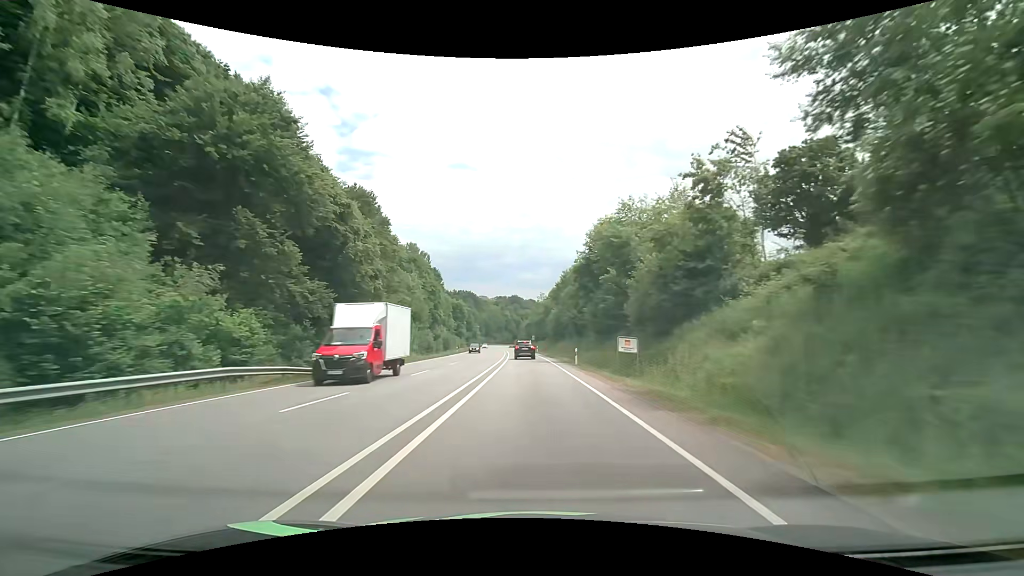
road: primary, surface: asphalt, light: Day
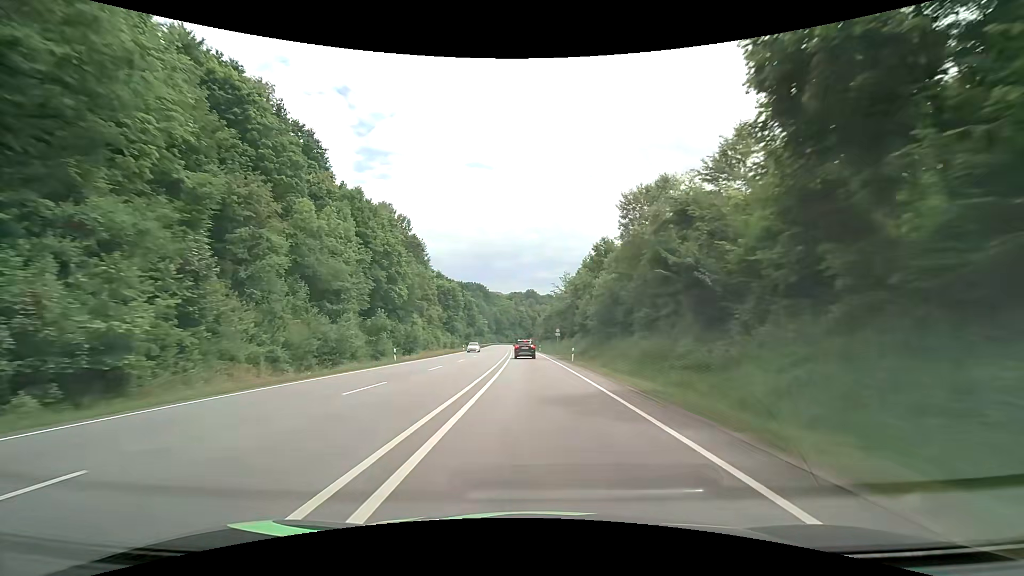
(-0.8, +45.6) m; -2°
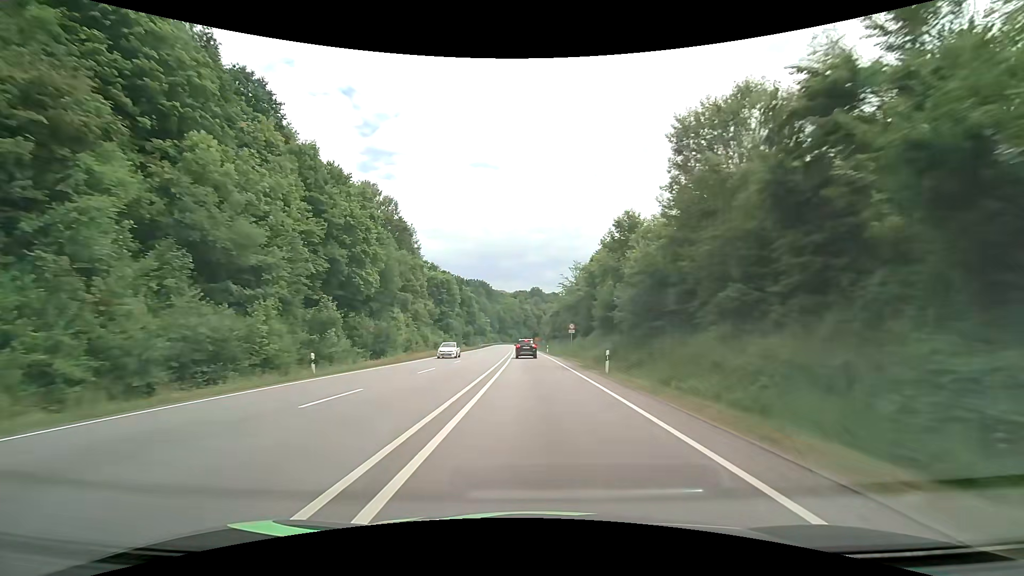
(-0.1, +14.8) m; -1°
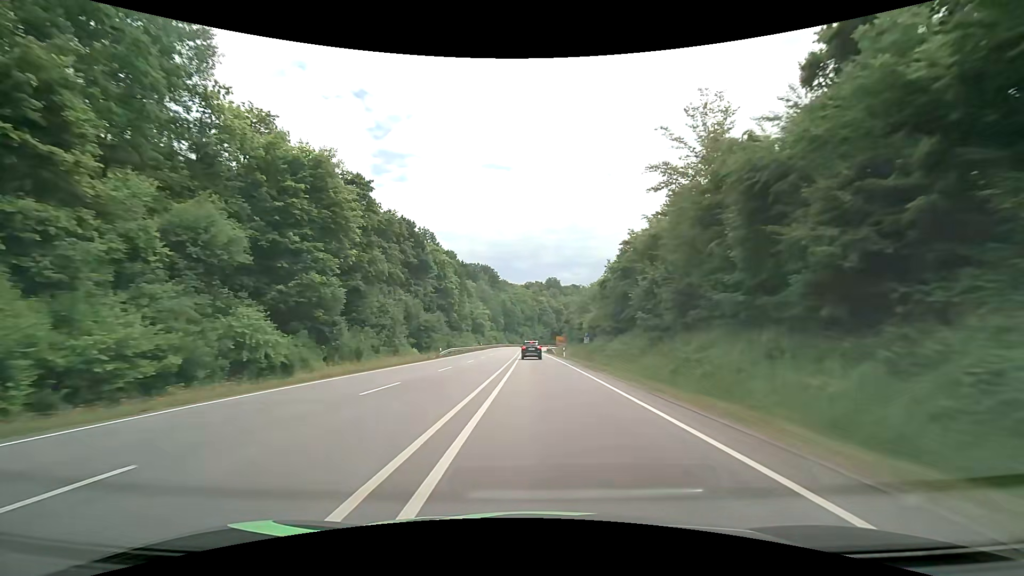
(-1.4, +69.7) m; -2°
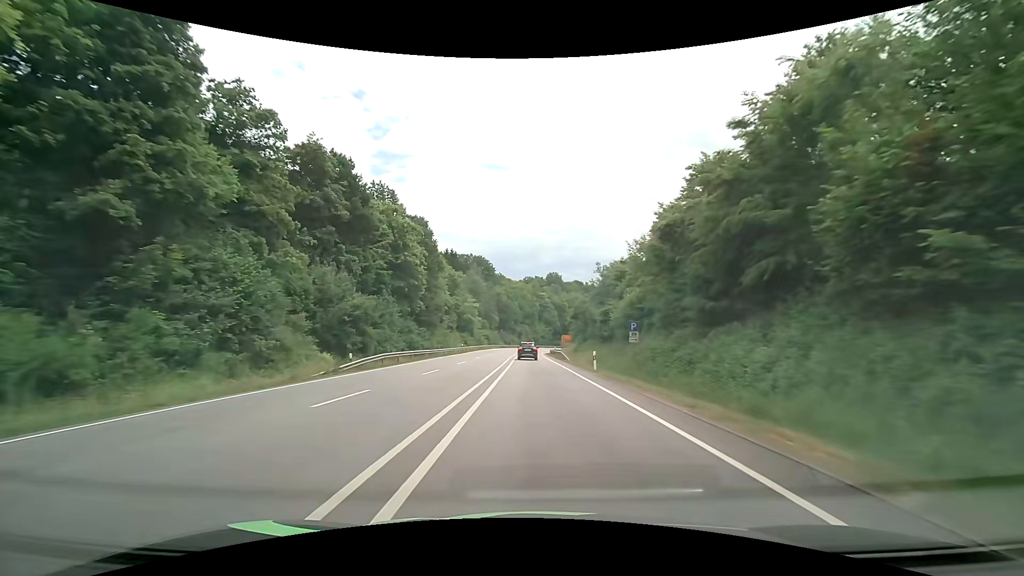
(+0.1, +26.8) m; 0°
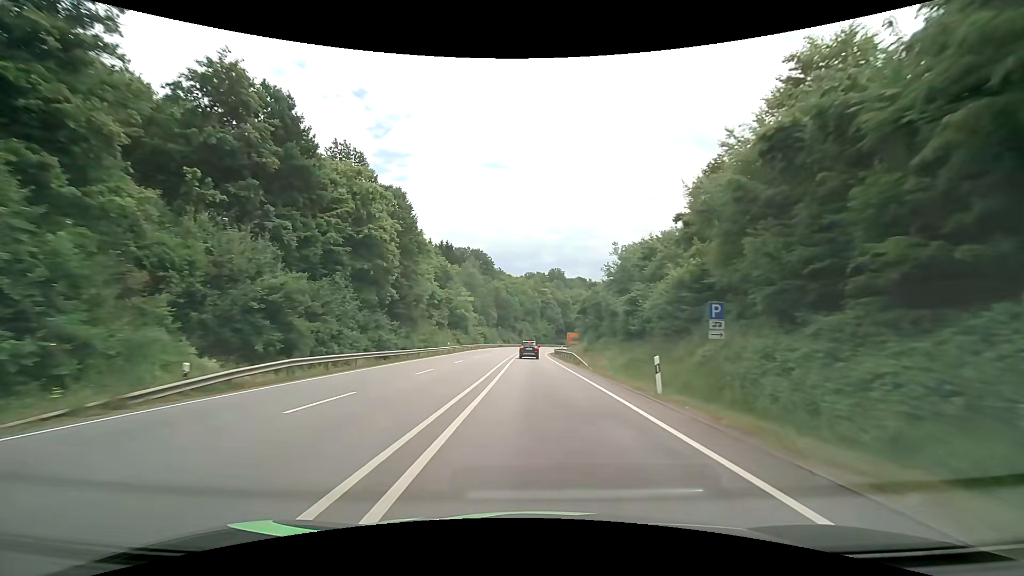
(0.0, +13.3) m; 0°
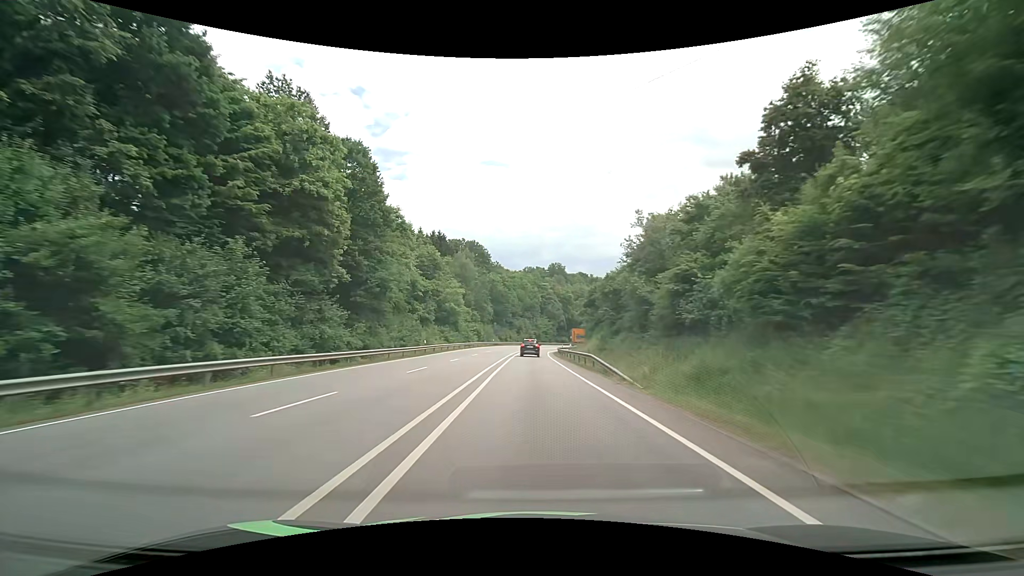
(0.0, +13.1) m; 0°
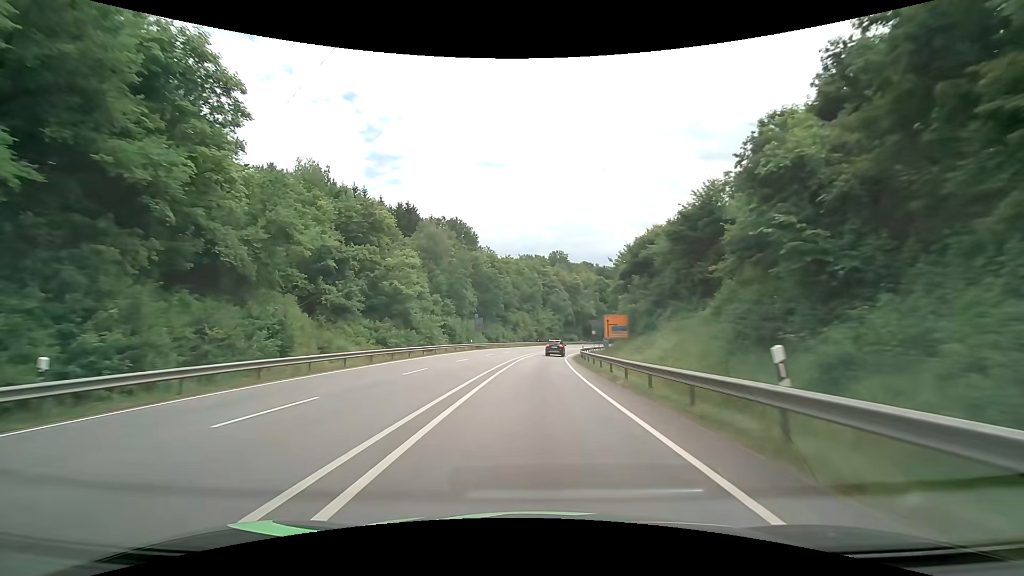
(0.0, +37.0) m; 0°
(0, +10) (0, +20) (0, +30) (+1, +40) (+1, +50) (+3, +60) (+4, +70) (+6, +80) (+8, +89) (+10, +99) m
